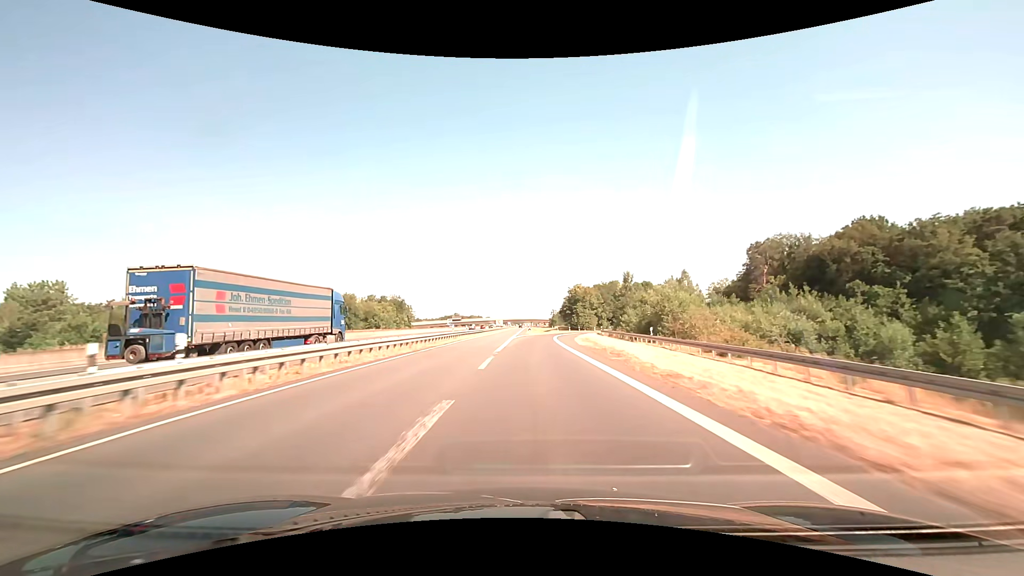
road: motorway_link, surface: asphalt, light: Day
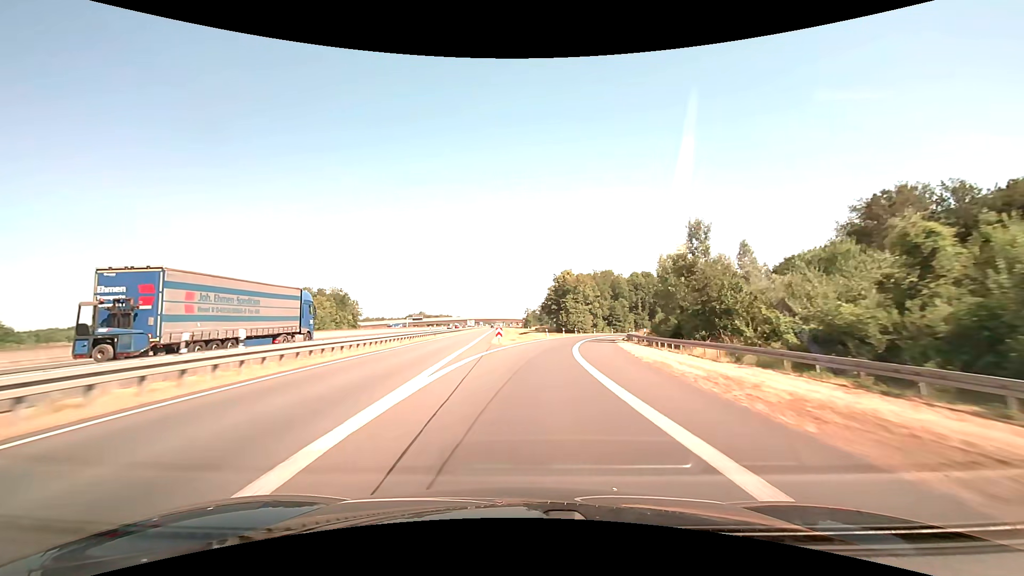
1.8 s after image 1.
(+0.6, +43.2) m; +3°
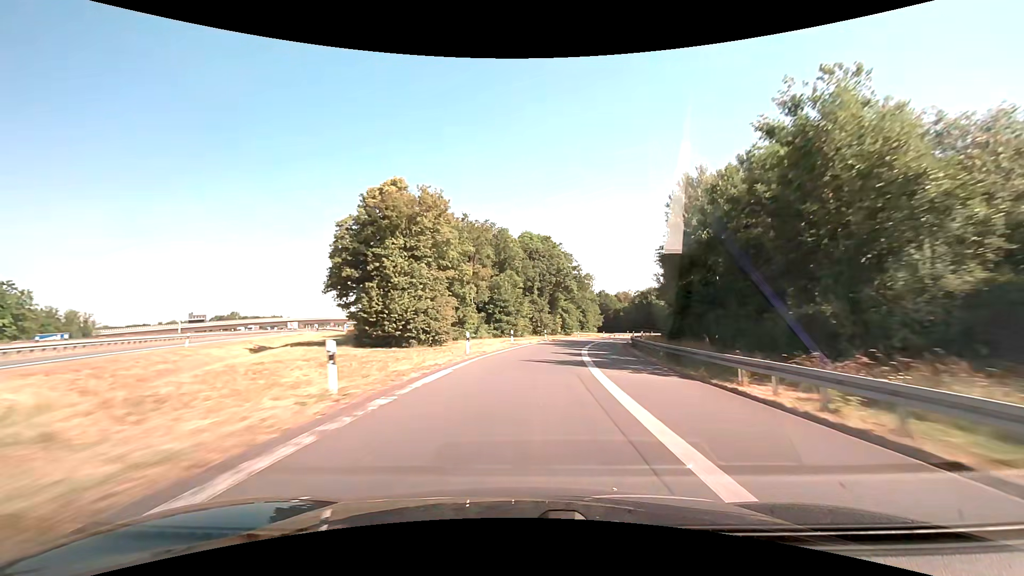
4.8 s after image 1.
(+9.2, +71.2) m; +16°
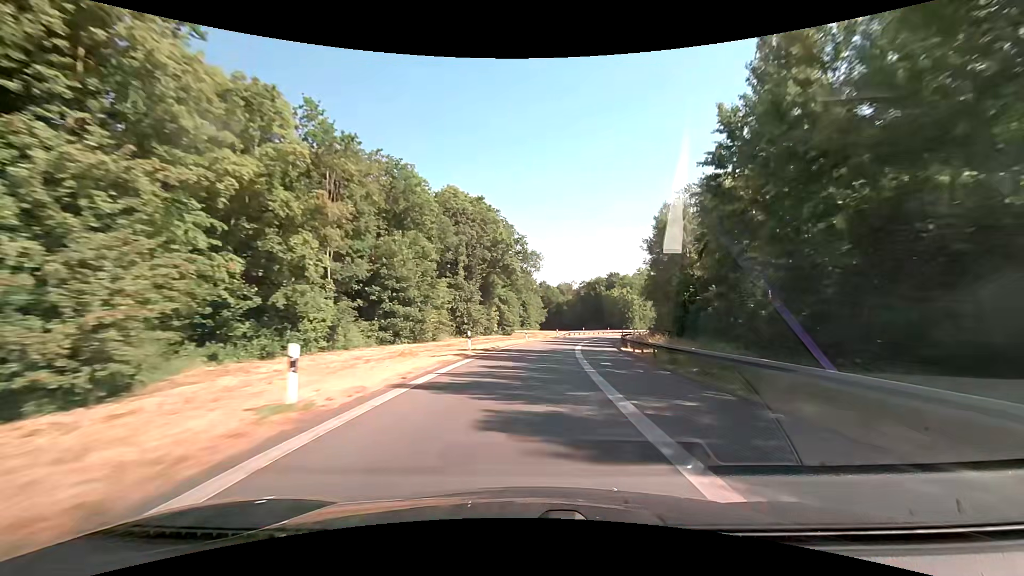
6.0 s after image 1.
(+1.8, +28.9) m; +7°
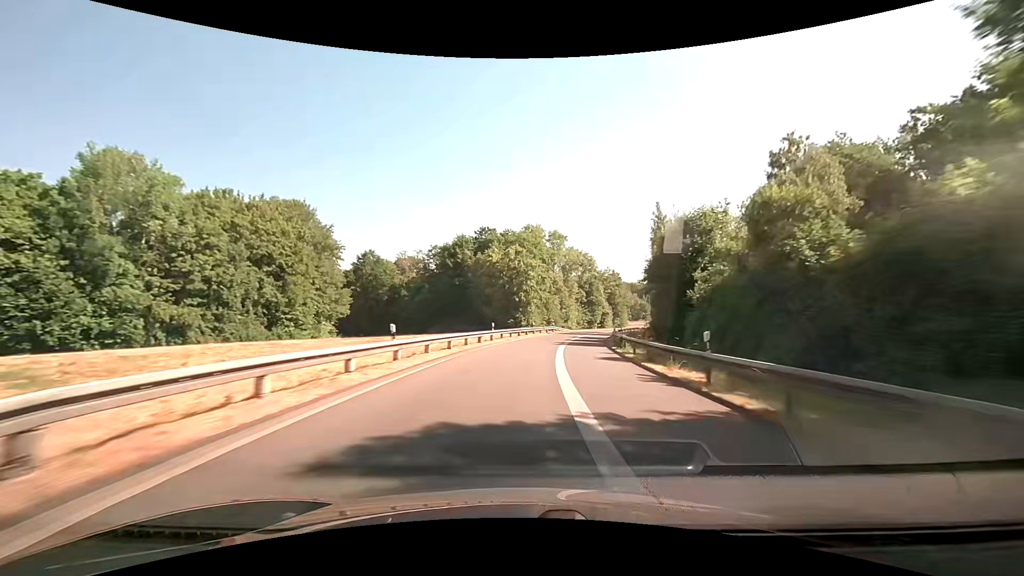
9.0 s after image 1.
(+10.3, +72.0) m; +16°
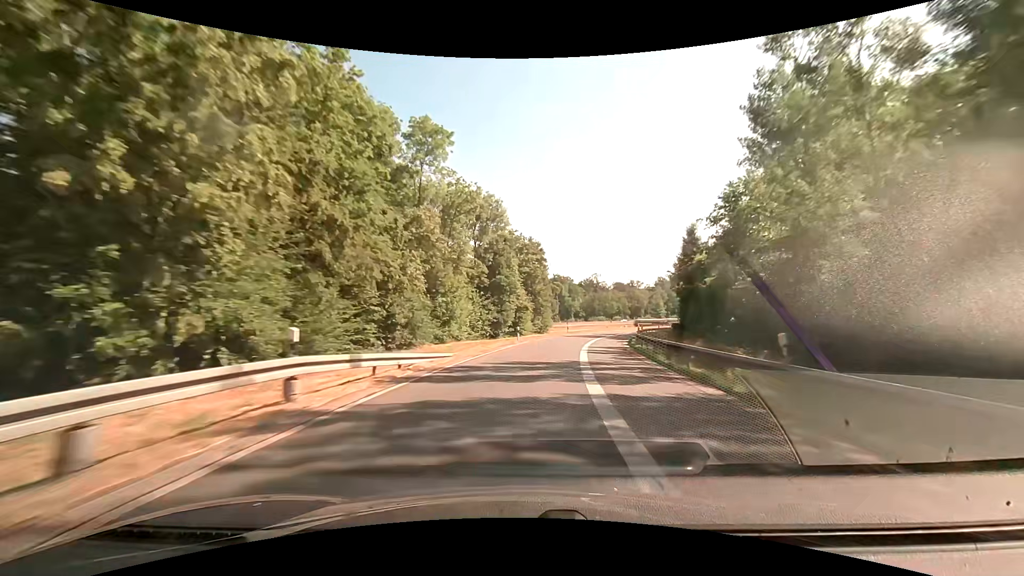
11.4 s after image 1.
(+5.9, +58.6) m; +11°
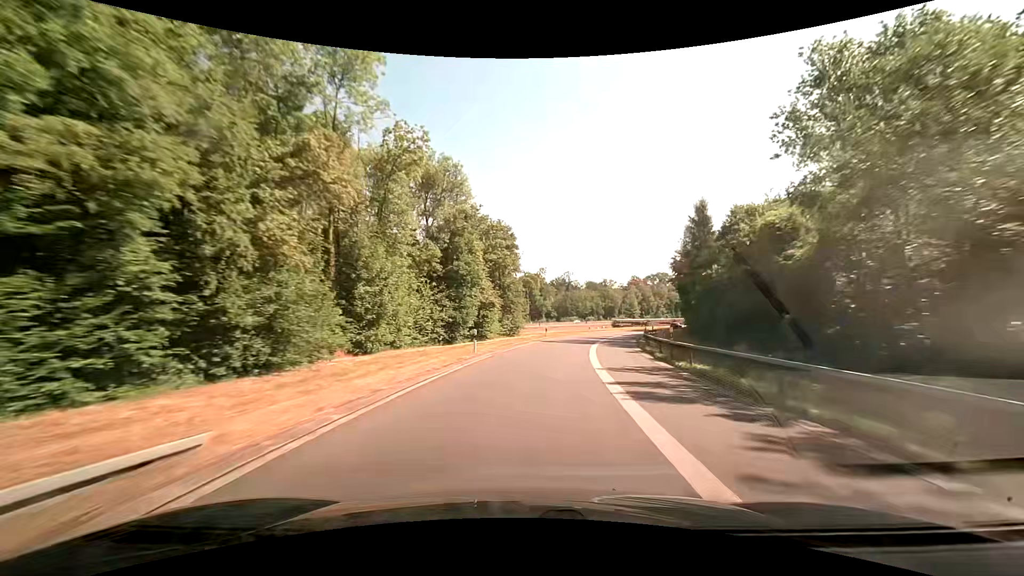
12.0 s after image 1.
(+0.5, +14.8) m; +3°
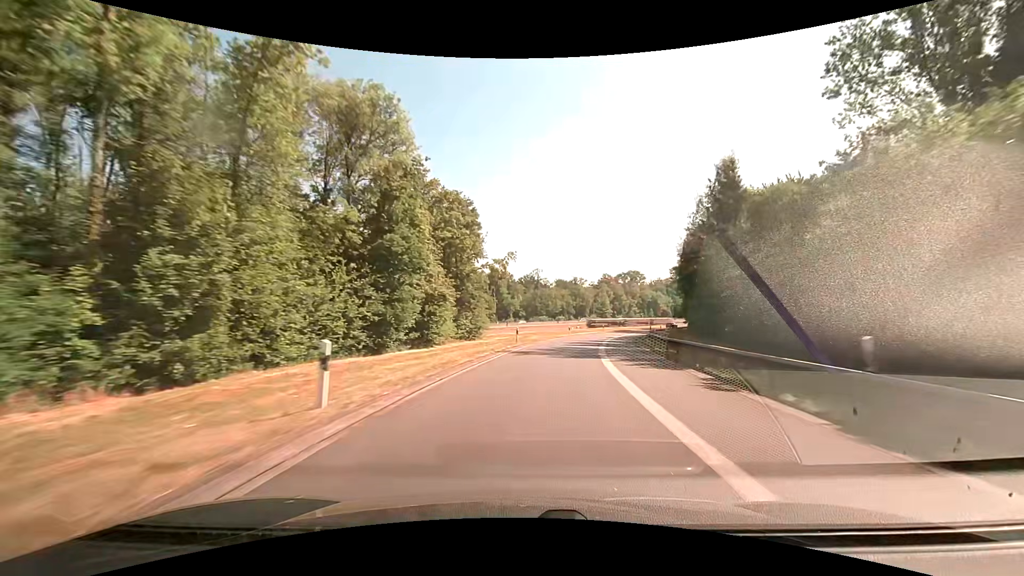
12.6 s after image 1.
(+0.6, +14.8) m; +4°
(0, +10) (+1, +20) (+2, +30) (+4, +40) (+6, +49) (+9, +59) (+12, +69) (+15, +78) (+19, +87) (+23, +97) m
